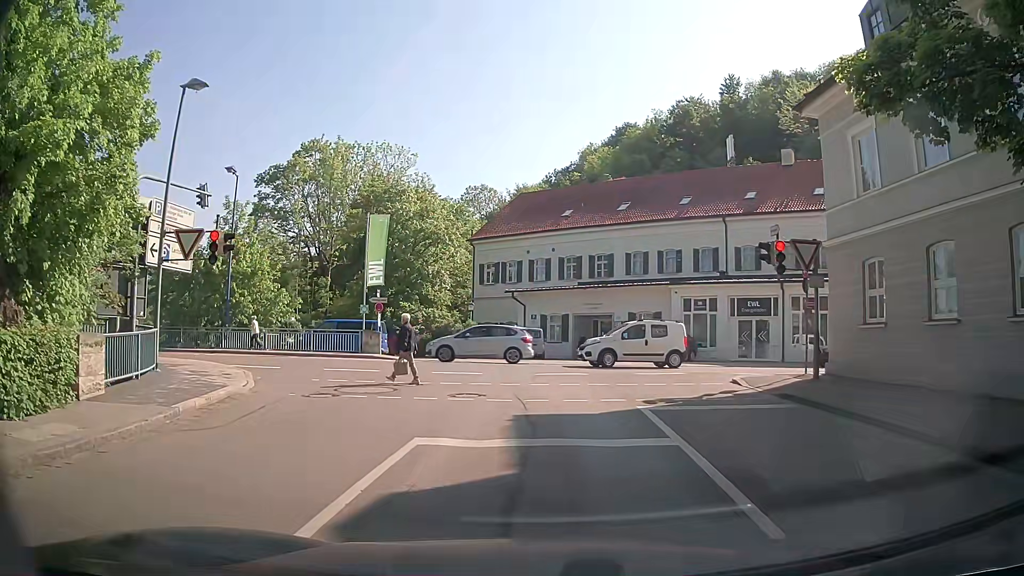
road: residential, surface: asphalt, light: Day
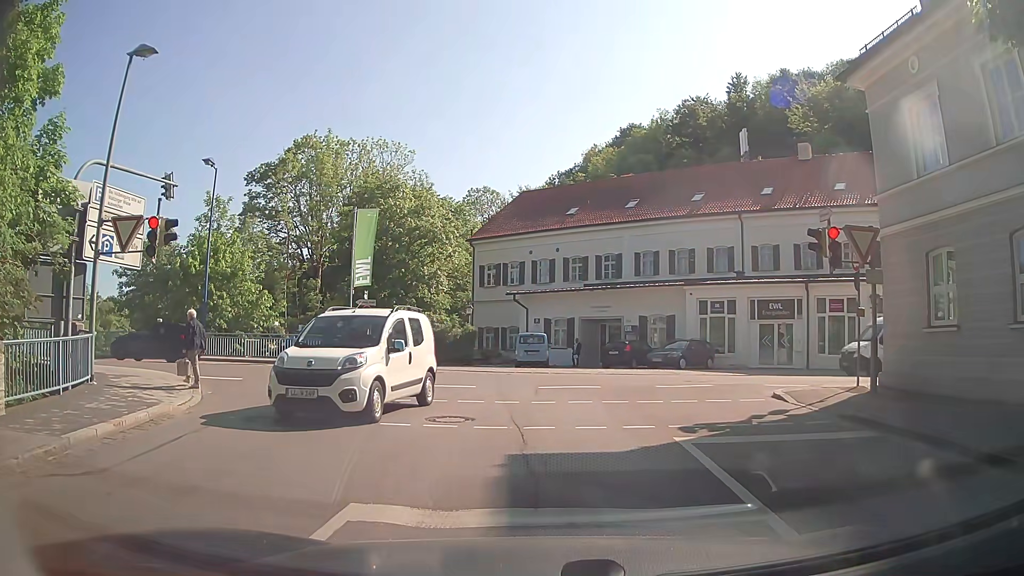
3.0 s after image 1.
(+0.1, +2.9) m; +1°
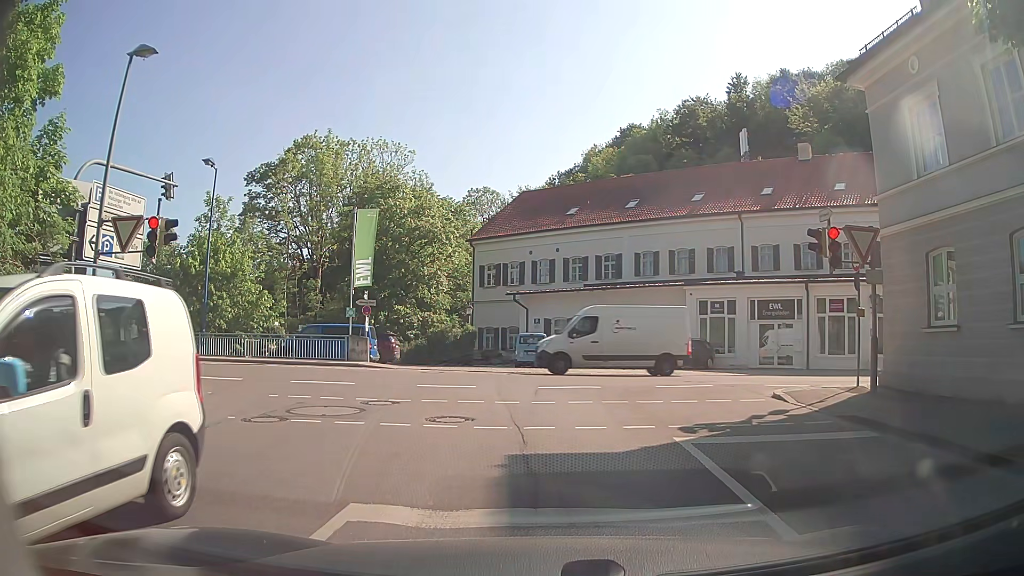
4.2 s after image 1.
(0.0, 0.0) m; 0°
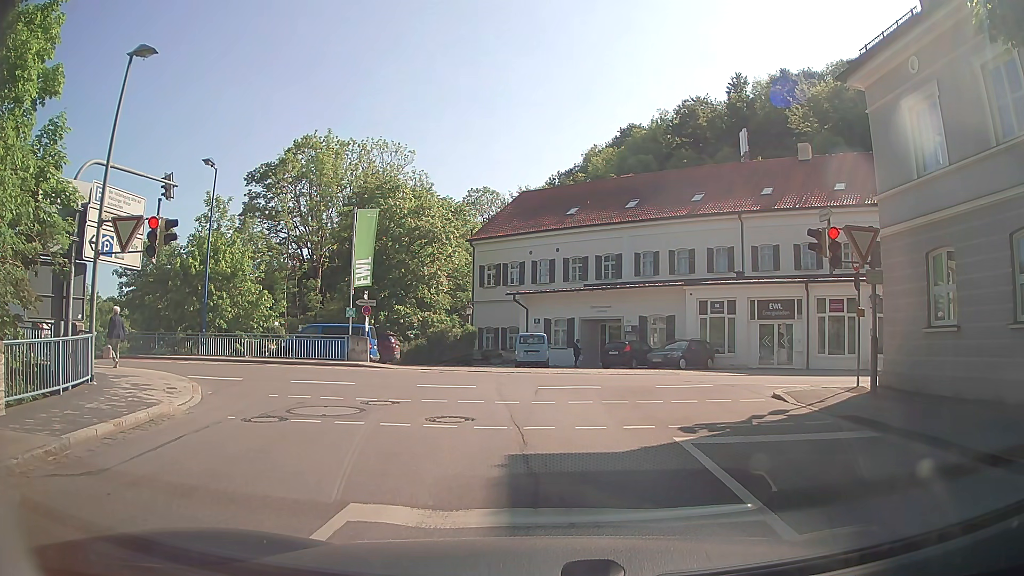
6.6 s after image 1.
(0.0, 0.0) m; 0°
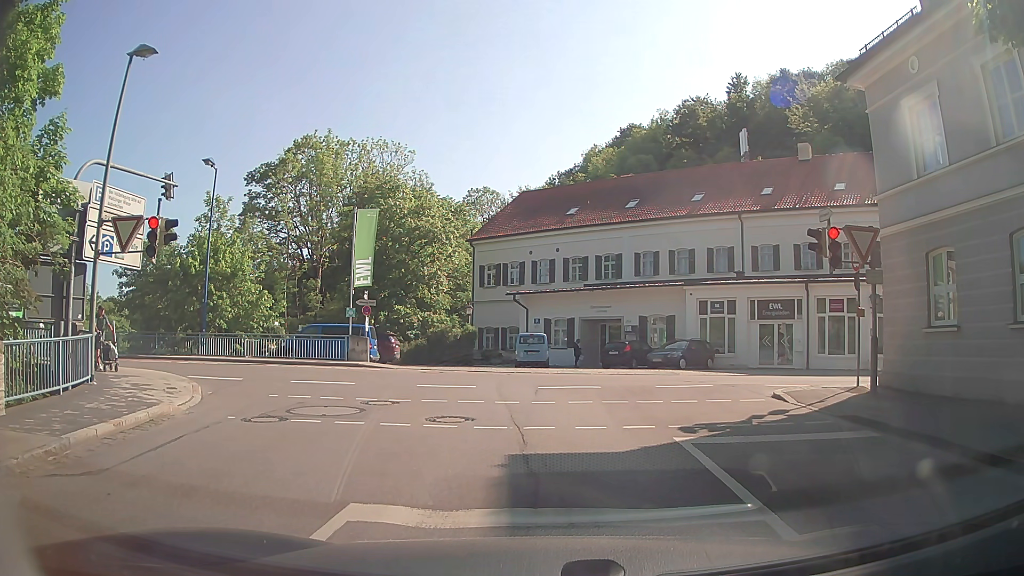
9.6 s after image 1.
(0.0, 0.0) m; 0°
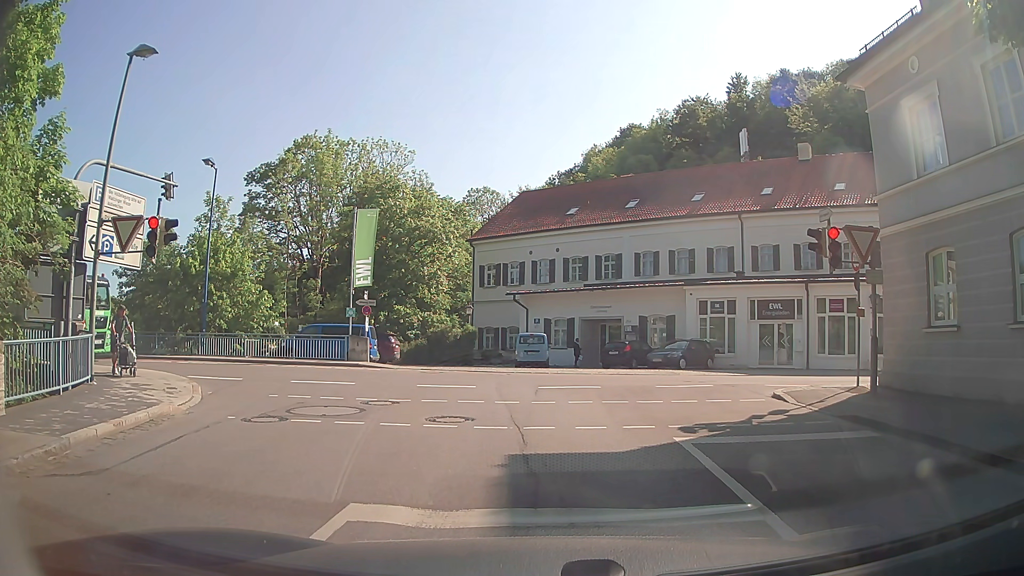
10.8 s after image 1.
(0.0, 0.0) m; 0°
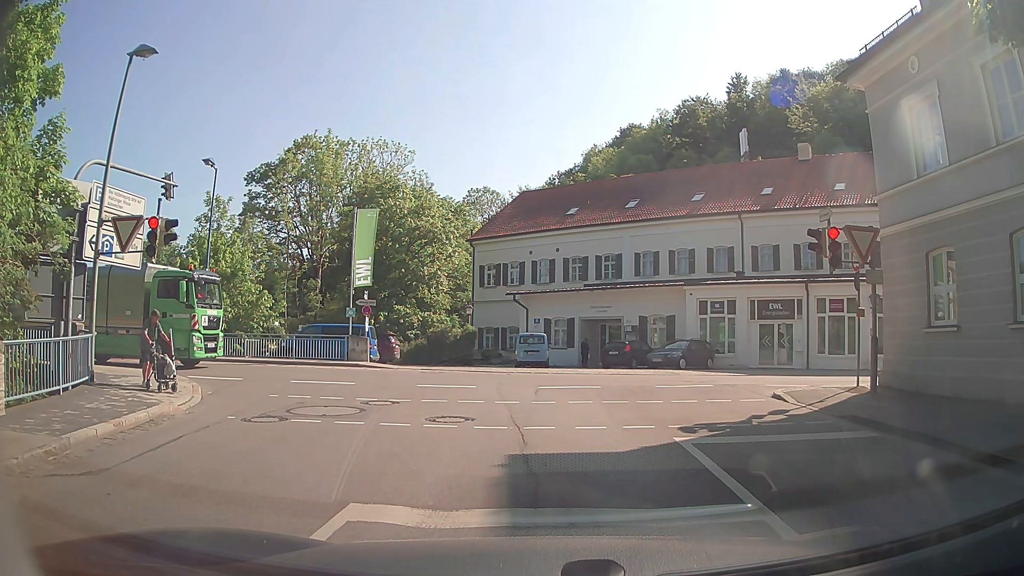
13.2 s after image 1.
(0.0, 0.0) m; 0°
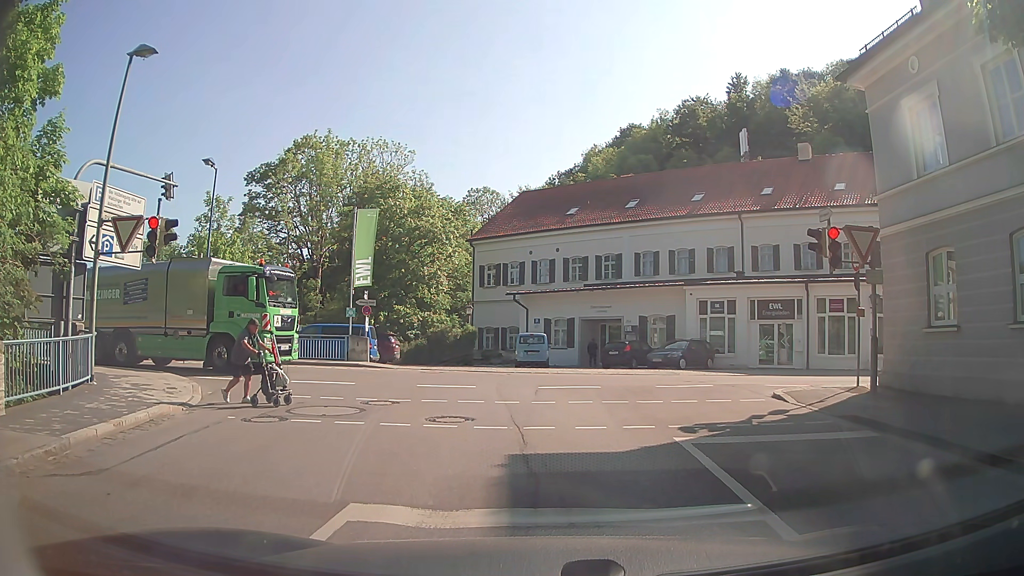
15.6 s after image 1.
(0.0, 0.0) m; 0°
